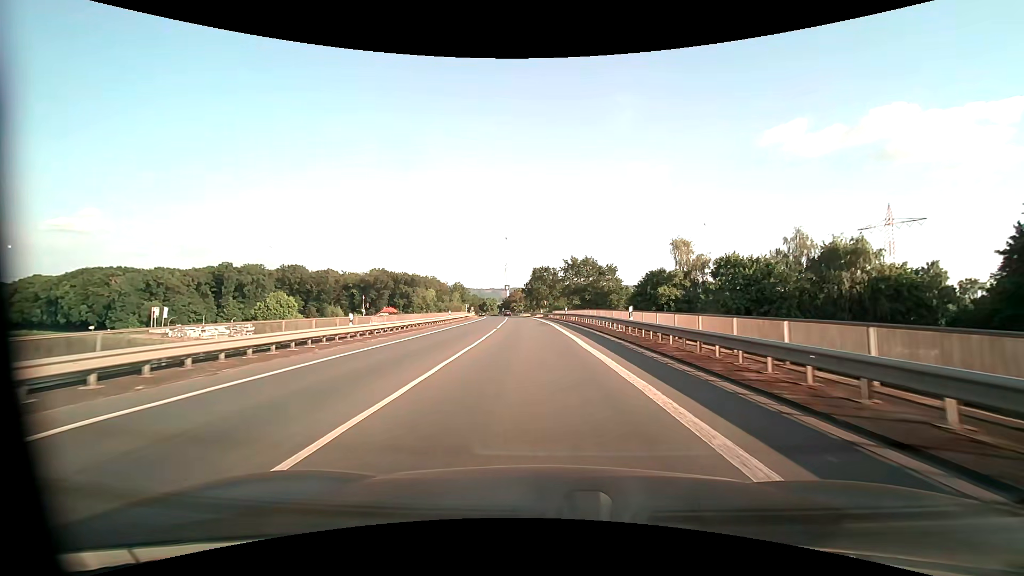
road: primary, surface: asphalt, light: Day
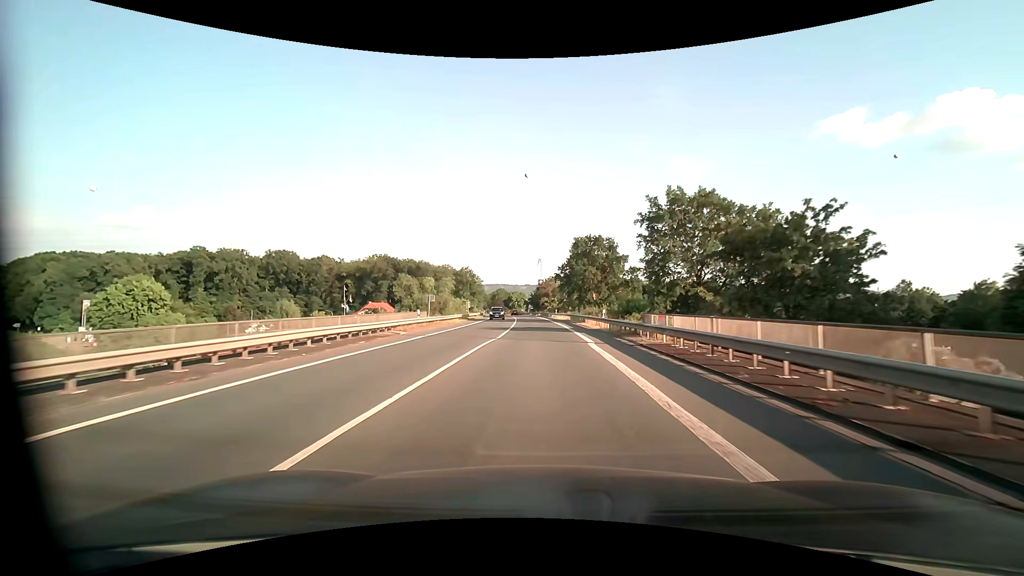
(-2.0, +54.8) m; -4°
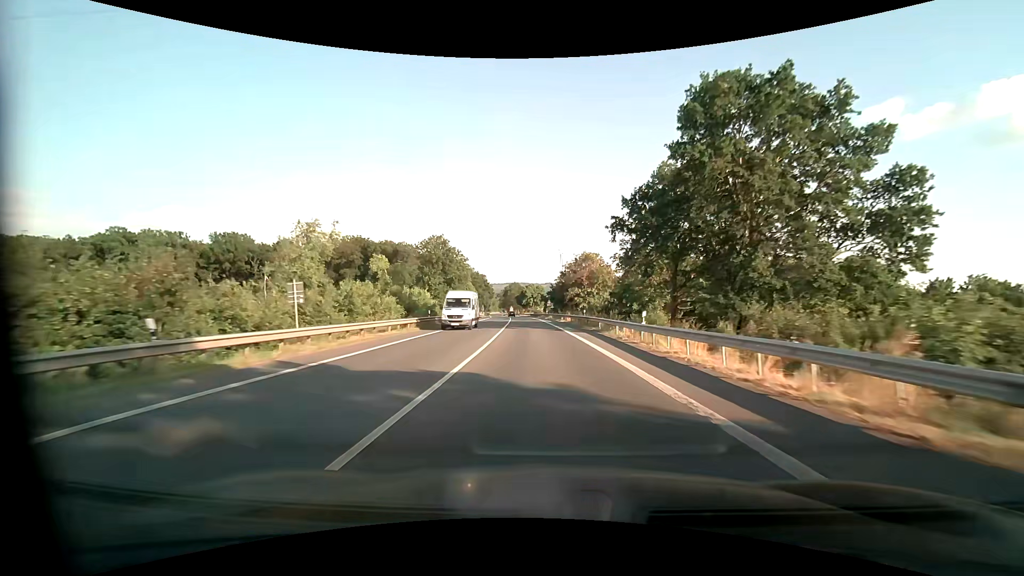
(-1.5, +56.2) m; -2°
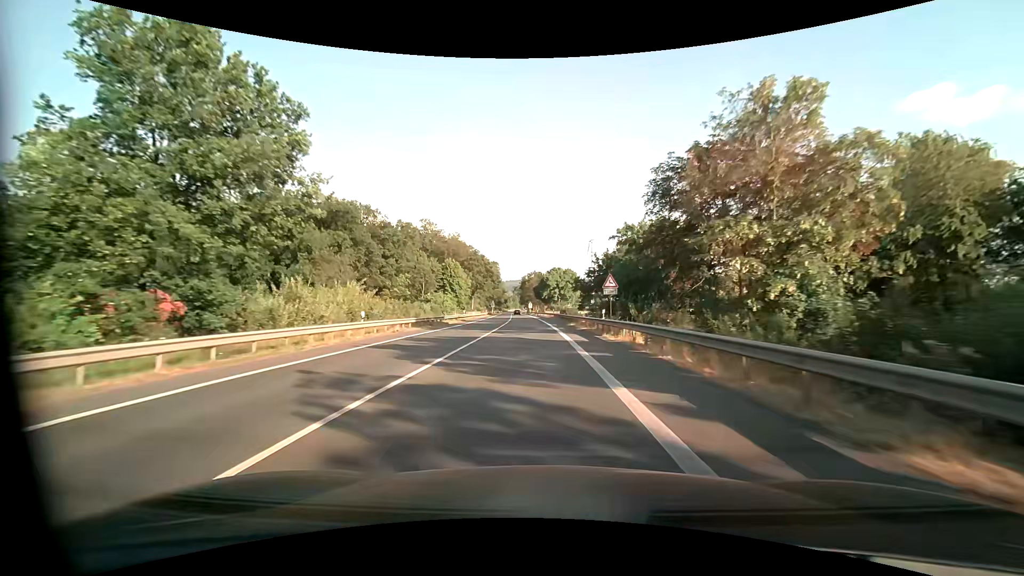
(-1.5, +57.8) m; -3°
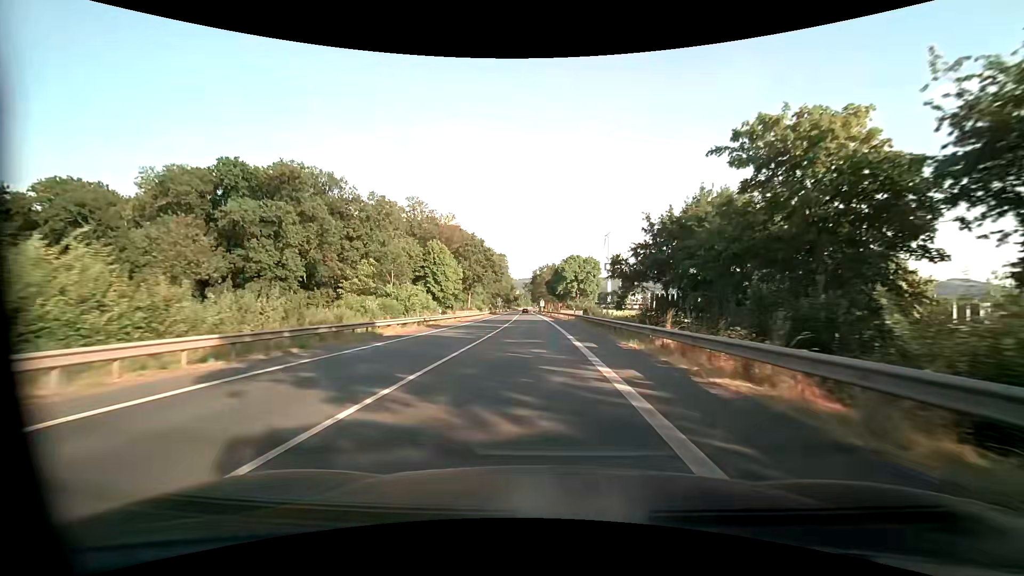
(-0.4, +23.6) m; -2°
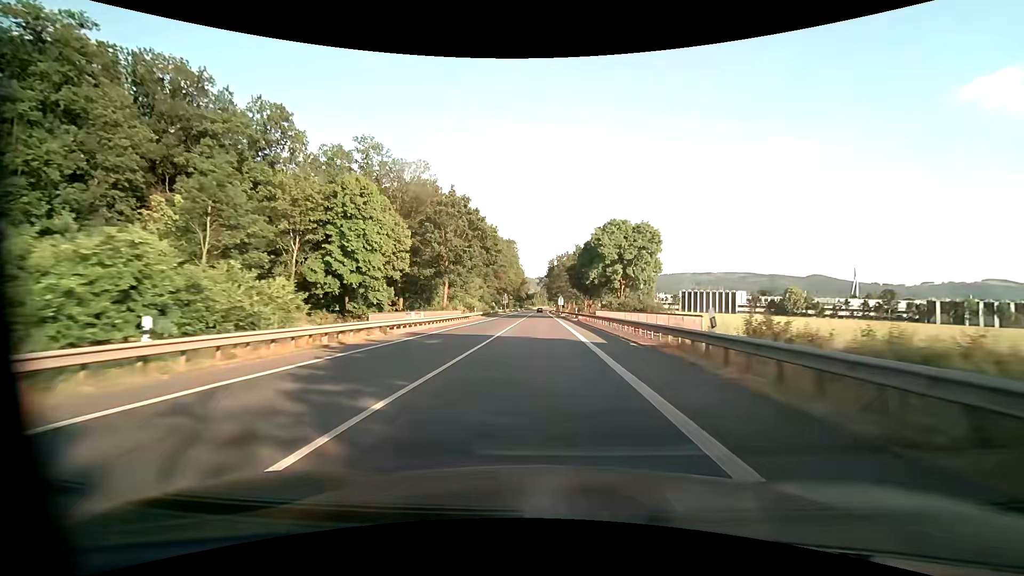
(-0.6, +36.0) m; -2°
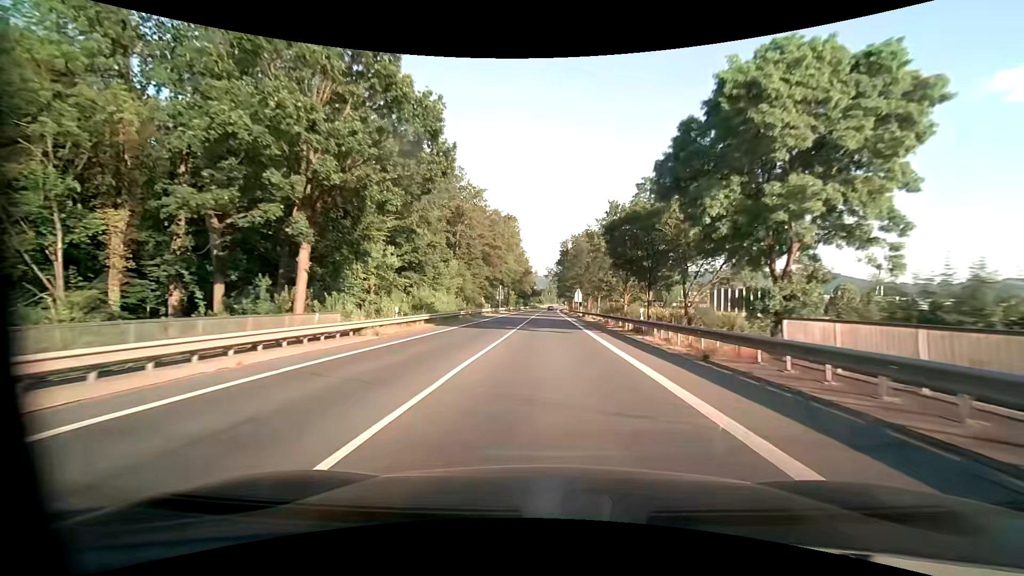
(-0.4, +36.8) m; -1°
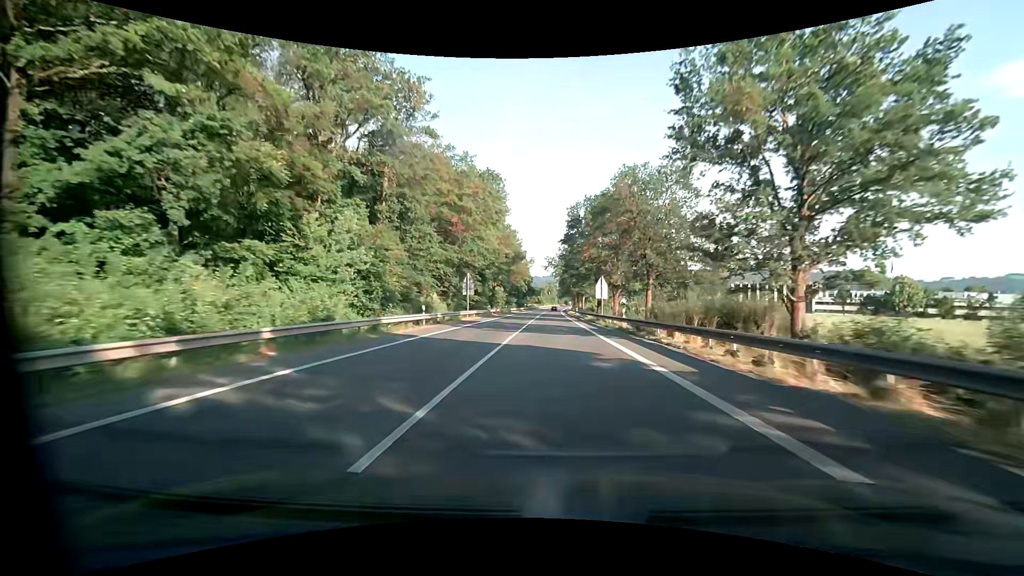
(0.0, +37.2) m; +1°
(0, +10) (0, +20) (0, +30) (0, +40) (0, +50) (0, +60) (0, +70) (0, +80) (0, +90) (+1, +100) m
